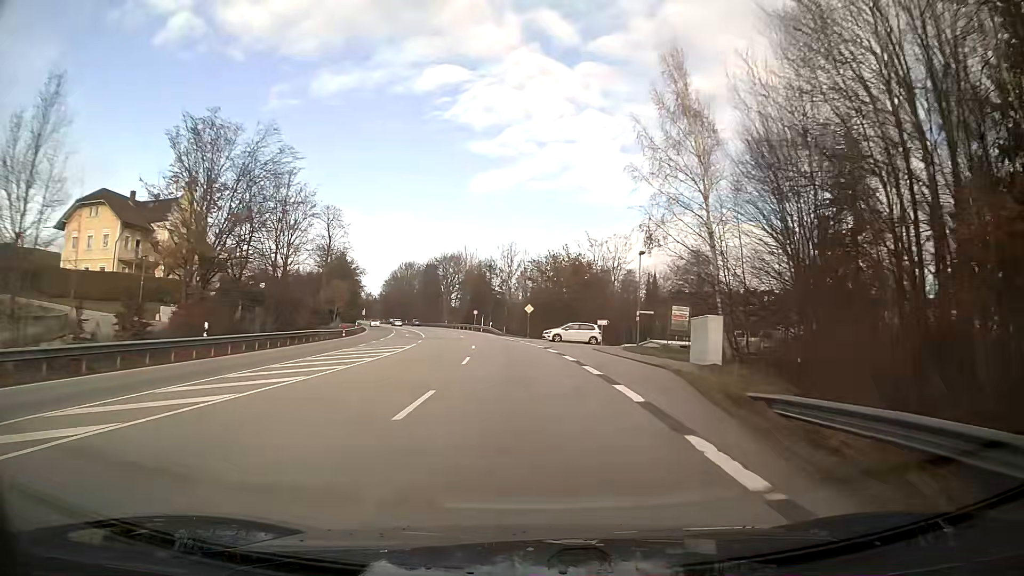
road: primary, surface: asphalt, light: Day
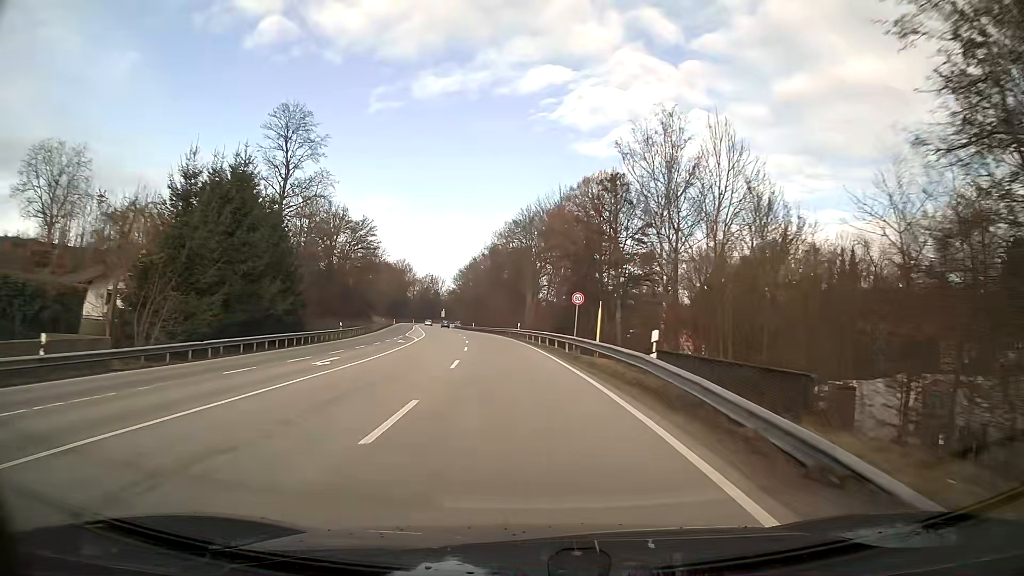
(-4.9, +61.9) m; -9°
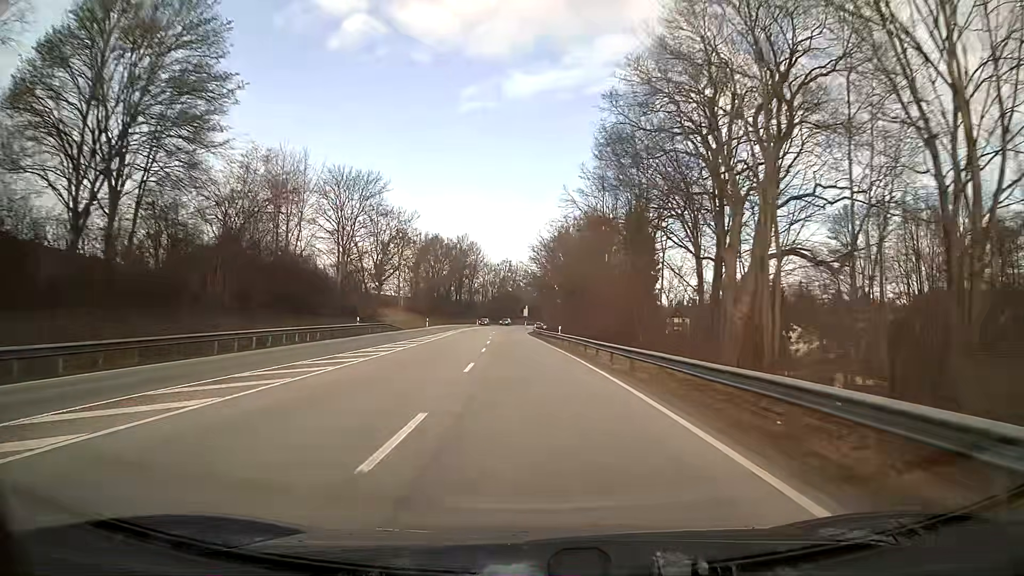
(-4.4, +61.7) m; -8°
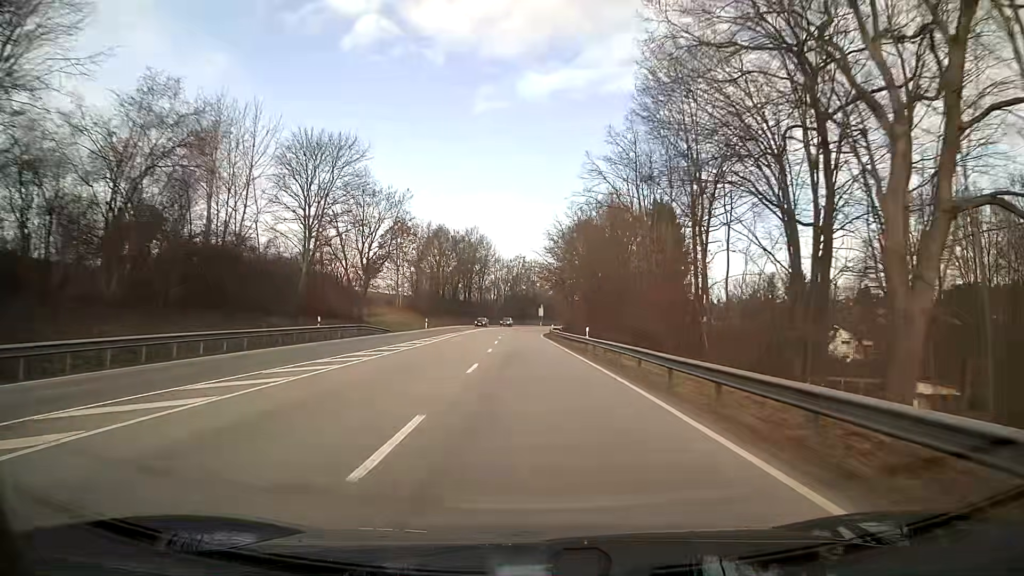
(-0.1, +12.5) m; -1°
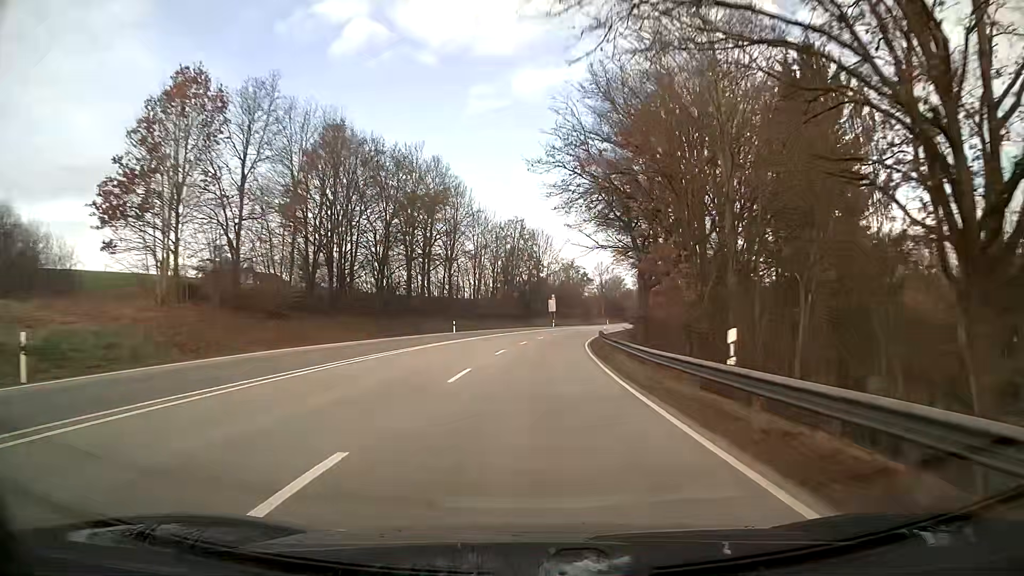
(-0.5, +63.1) m; +1°
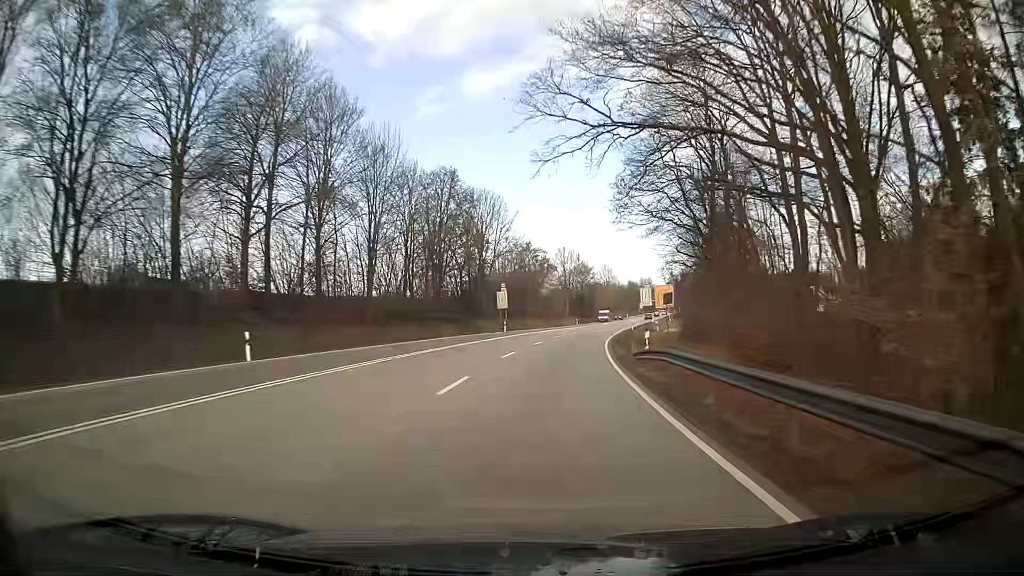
(+1.2, +38.4) m; +4°
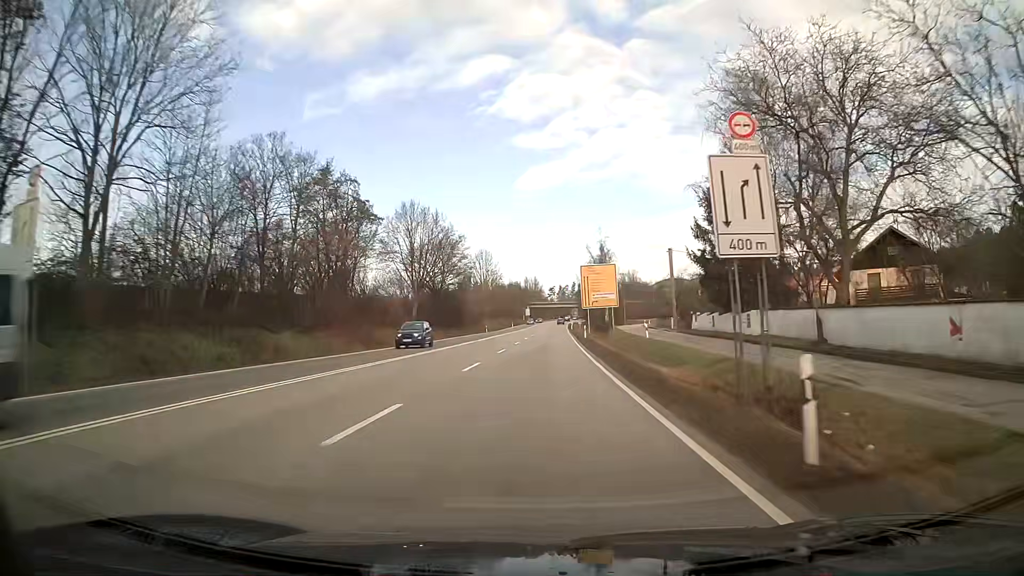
(+6.2, +64.3) m; +11°
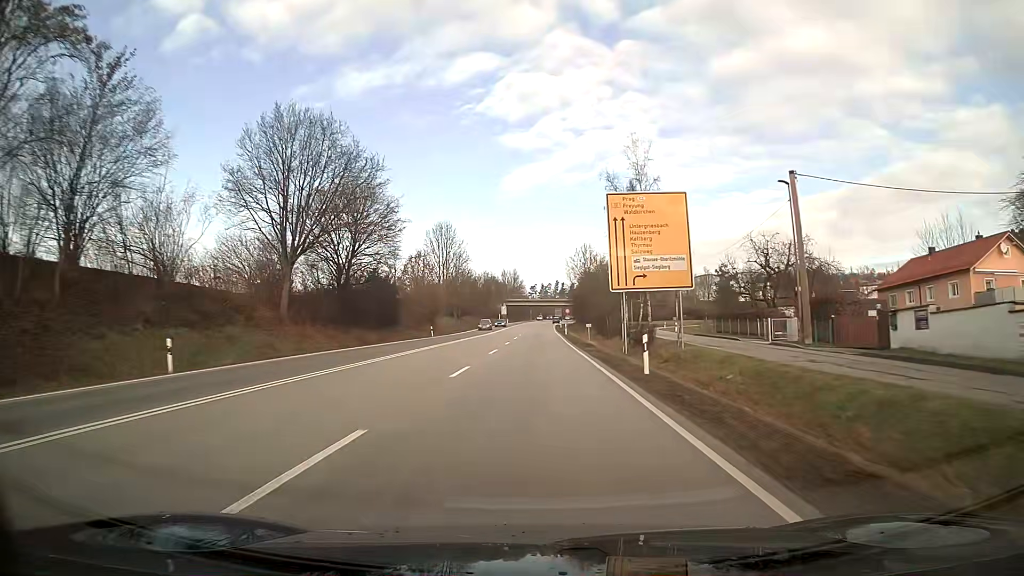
(+0.6, +38.9) m; +1°
